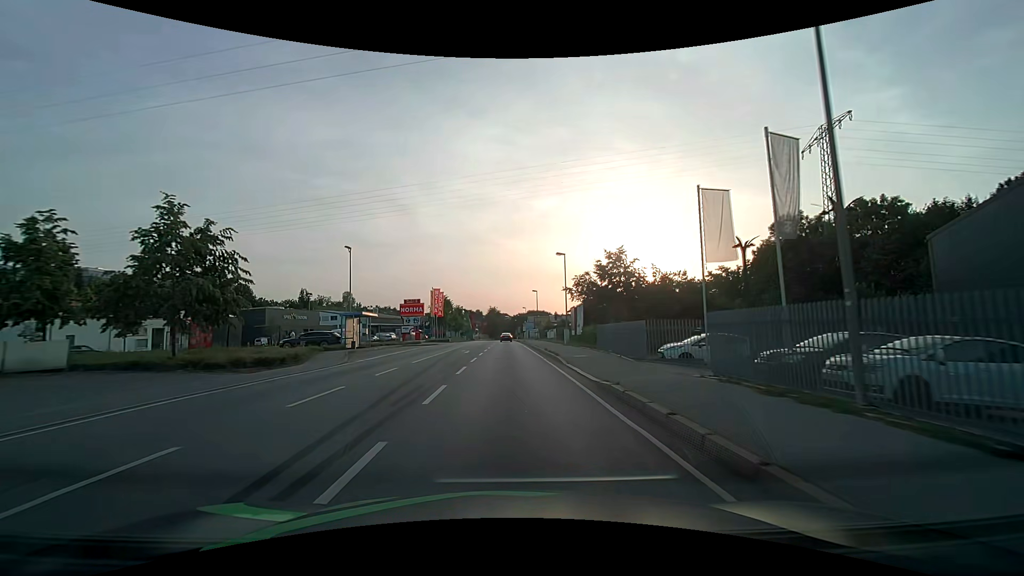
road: primary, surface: asphalt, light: Day
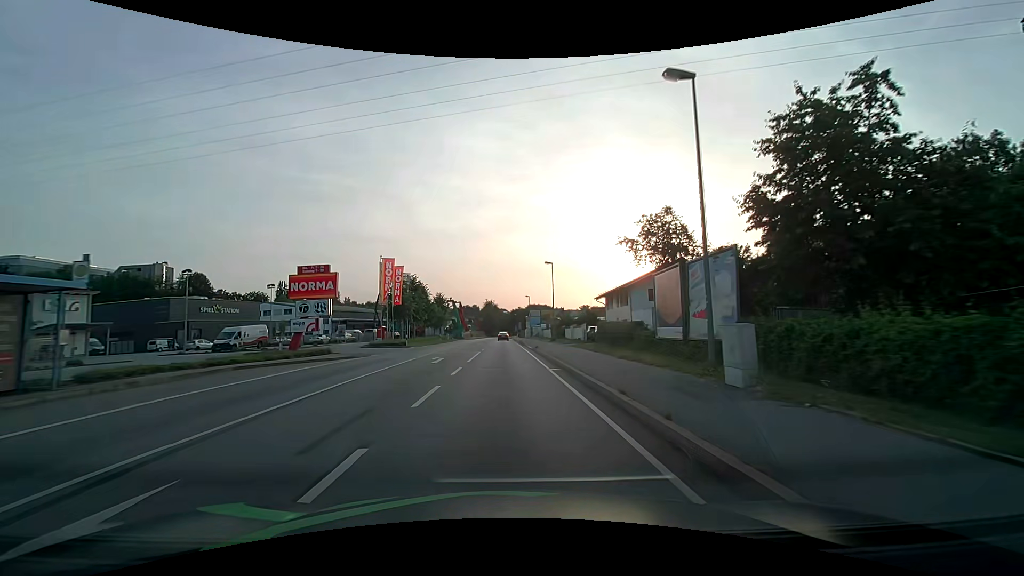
(+0.2, +30.4) m; 0°
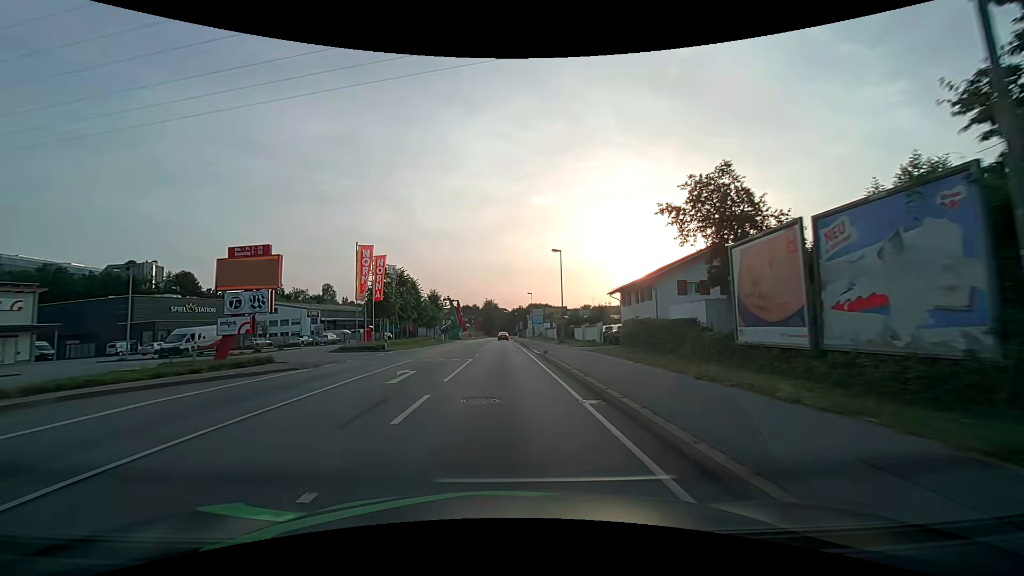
(0.0, +7.6) m; 0°
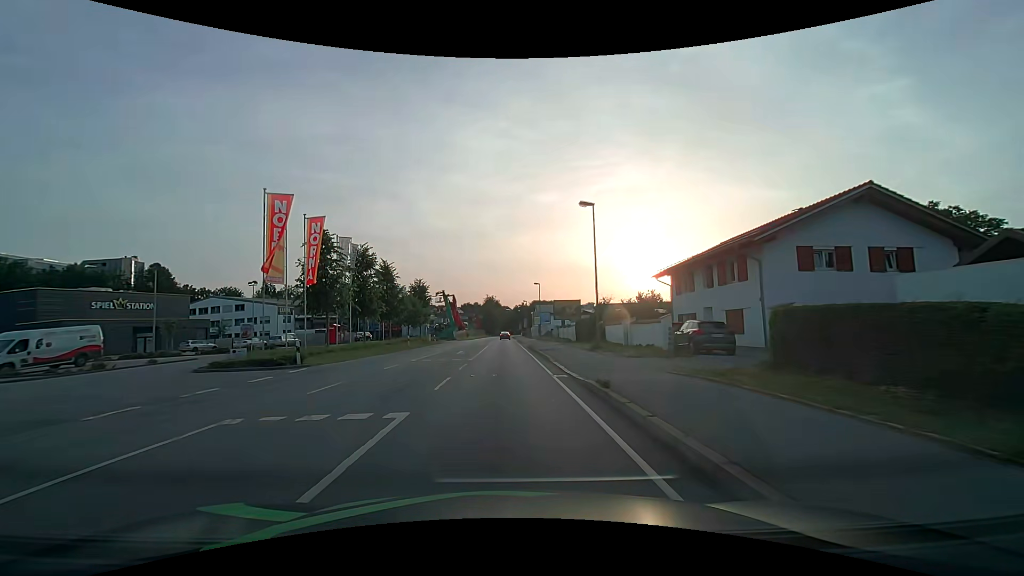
(-0.1, +15.3) m; 0°
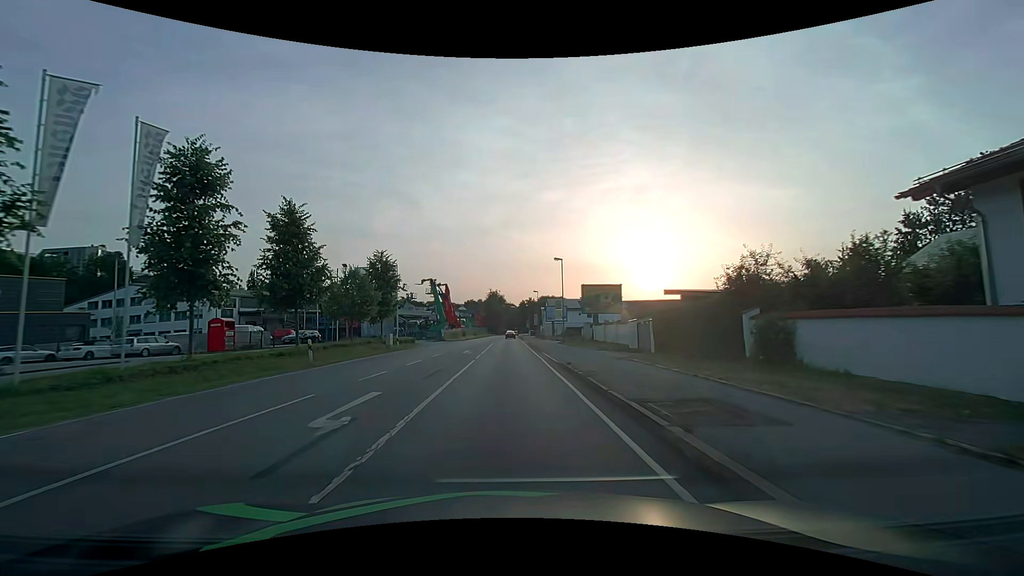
(-0.1, +23.0) m; -1°
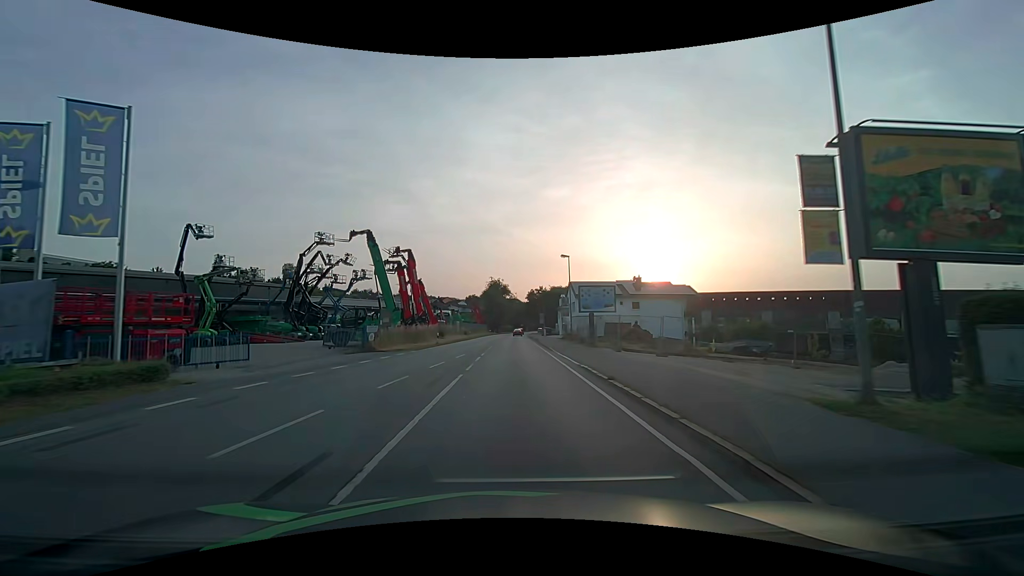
(-0.1, +38.4) m; -1°
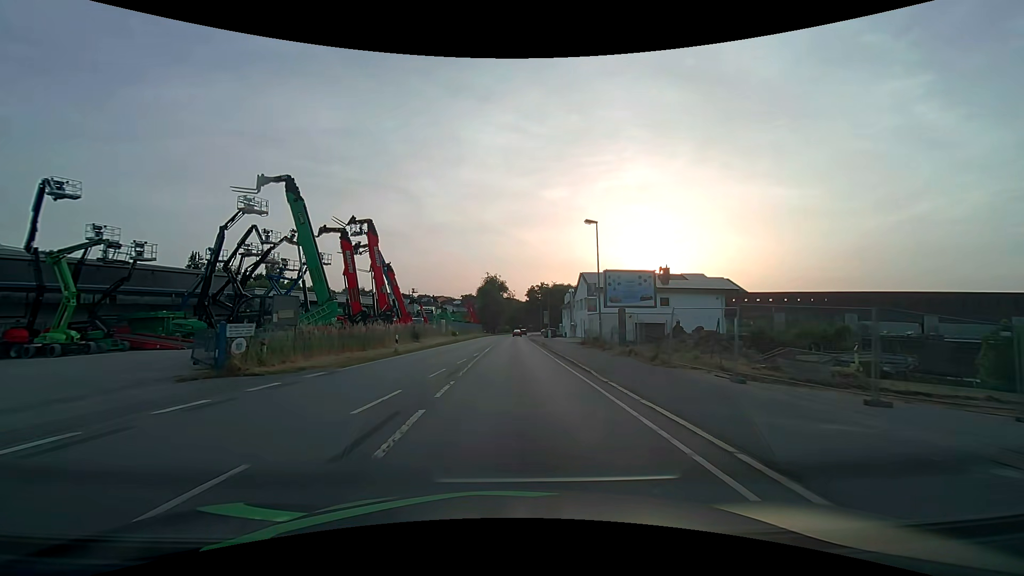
(+0.1, +15.3) m; +1°
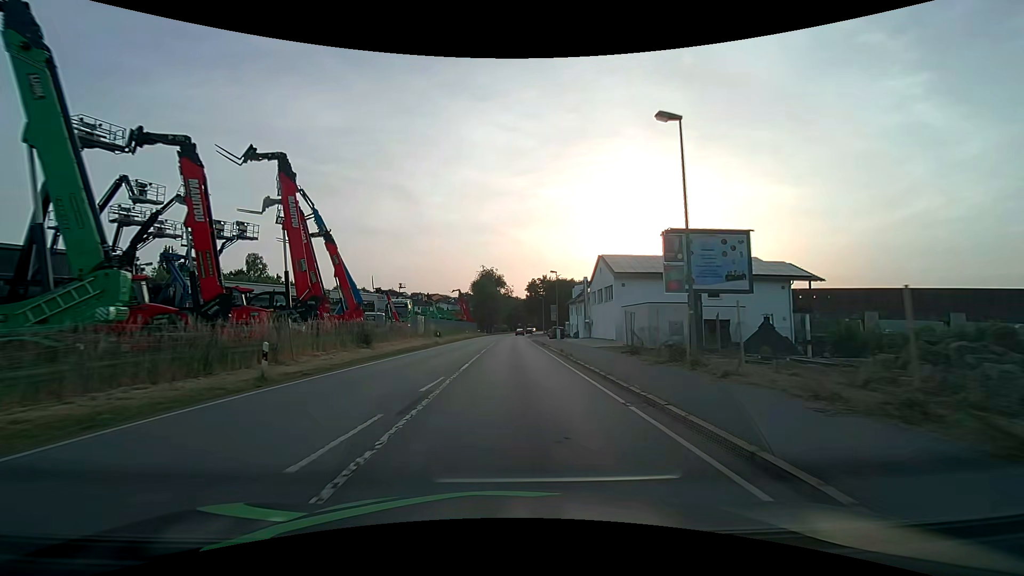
(0.0, +15.3) m; 0°
(0, +10) (0, +20) (0, +30) (0, +40) (0, +50) (0, +60) (0, +70) (+1, +80) (+1, +90) (+1, +100) m
